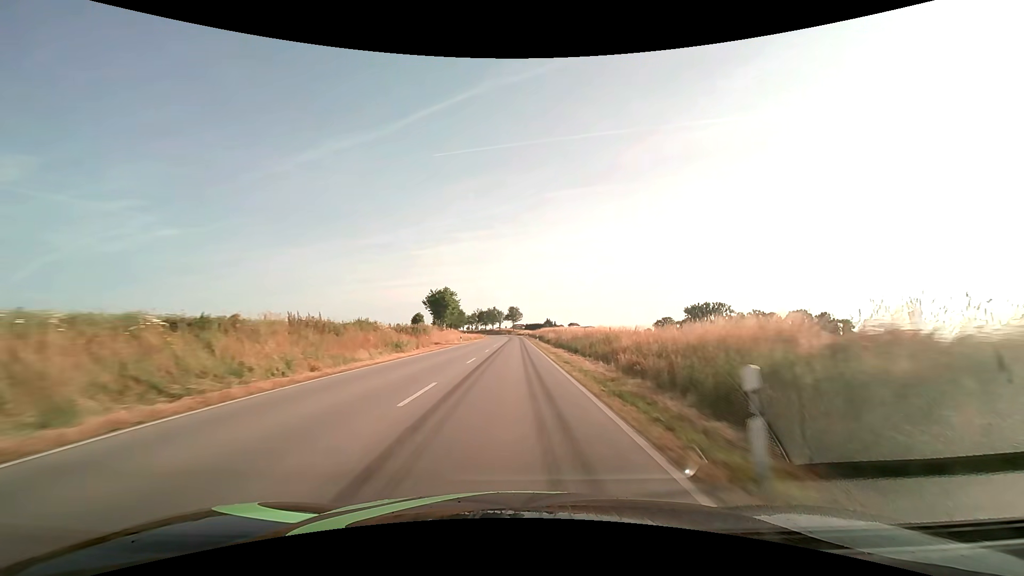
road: secondary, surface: asphalt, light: Day
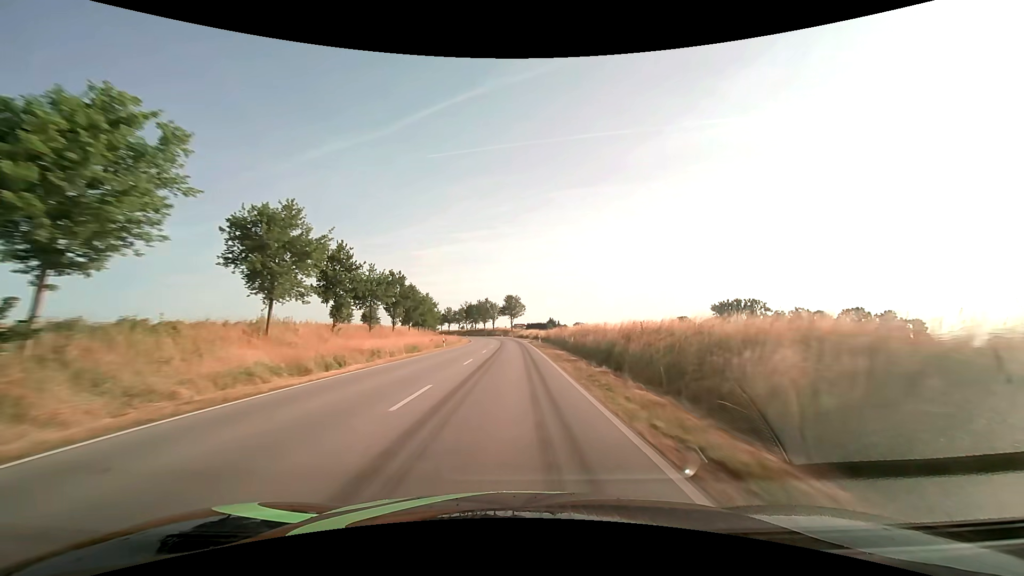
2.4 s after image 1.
(0.0, +60.9) m; 0°
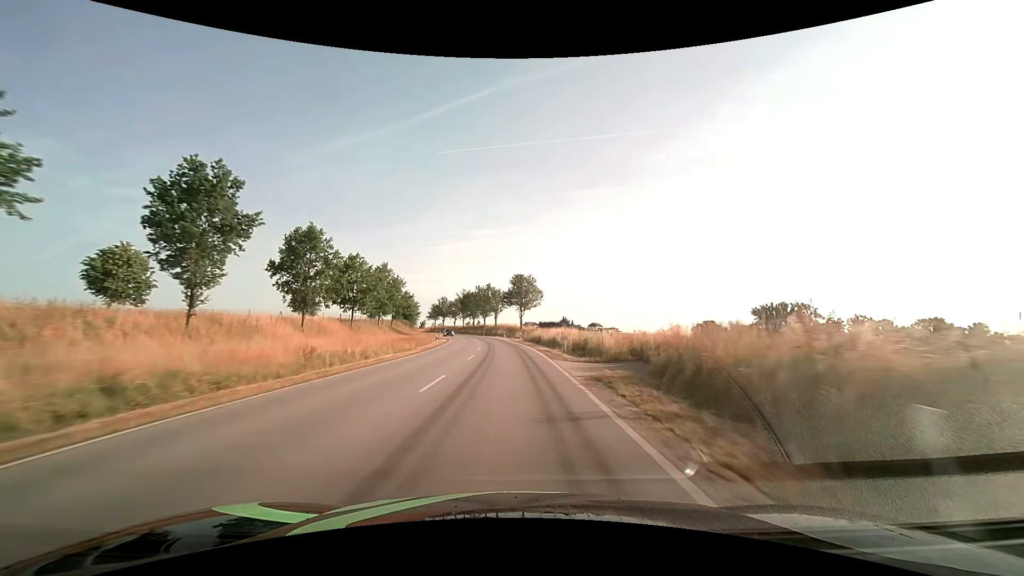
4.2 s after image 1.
(-0.3, +45.7) m; -1°
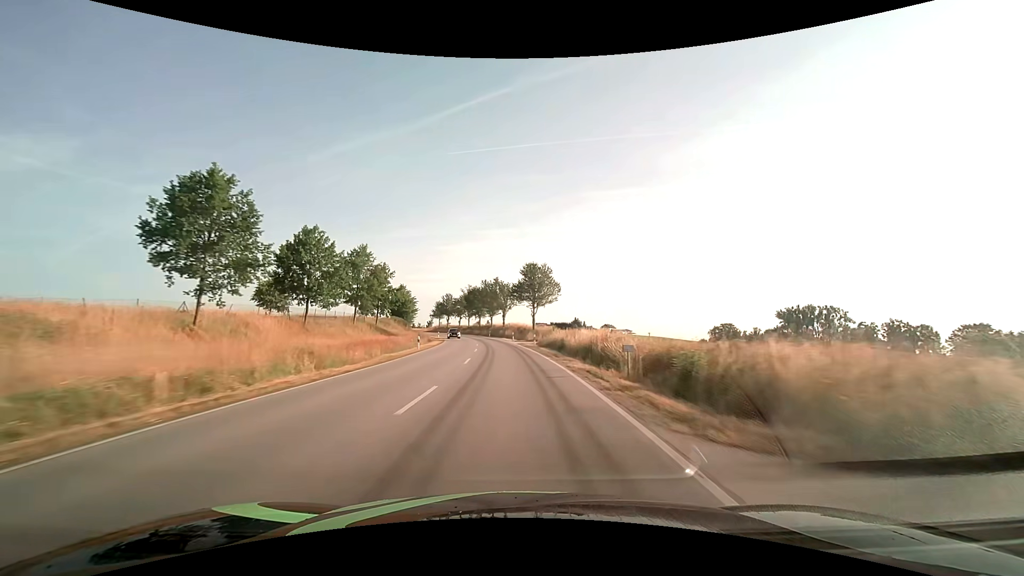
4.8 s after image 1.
(-0.2, +15.0) m; -1°
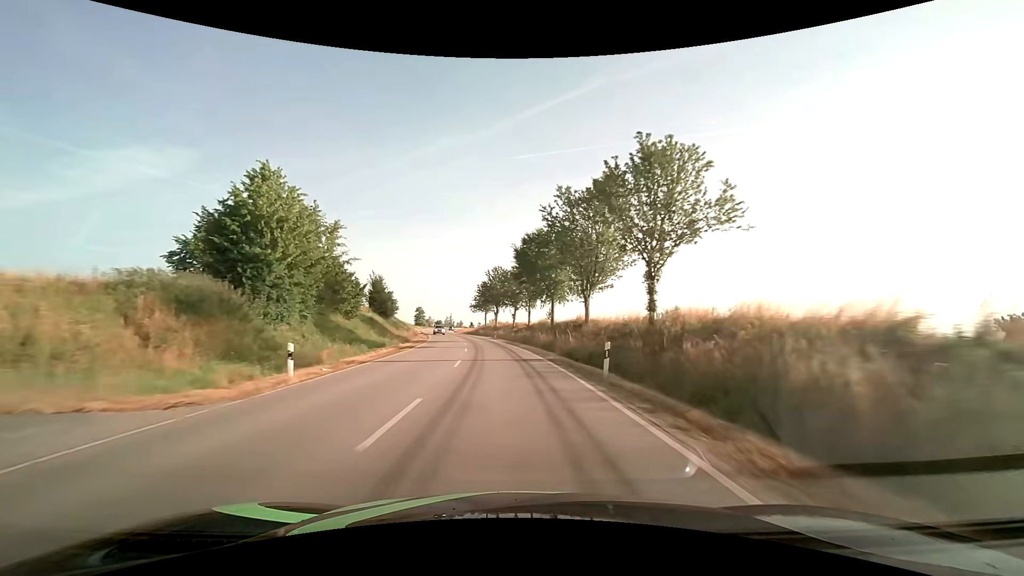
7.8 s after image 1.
(-5.0, +74.8) m; -8°
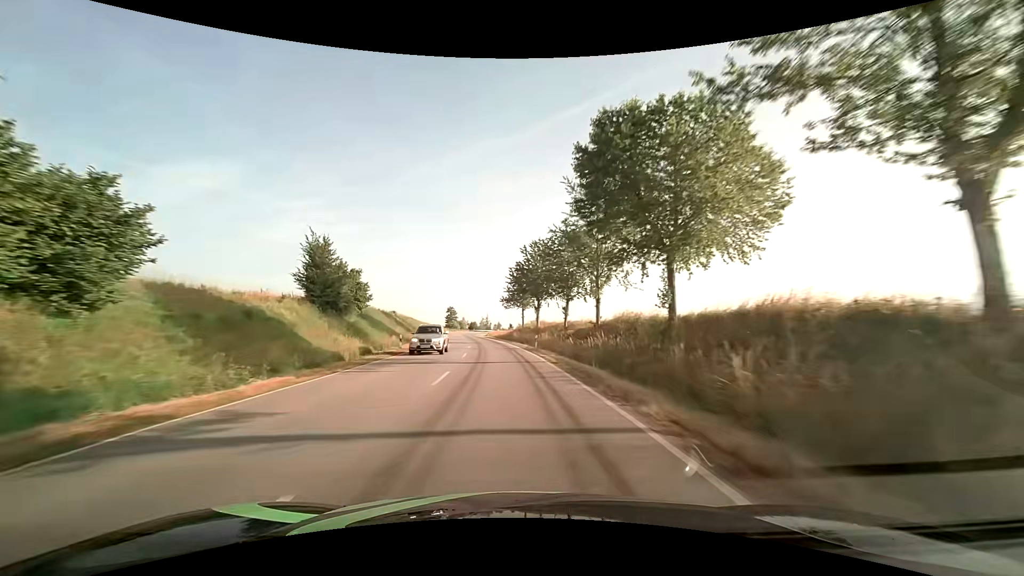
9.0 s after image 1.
(-1.1, +29.6) m; -5°
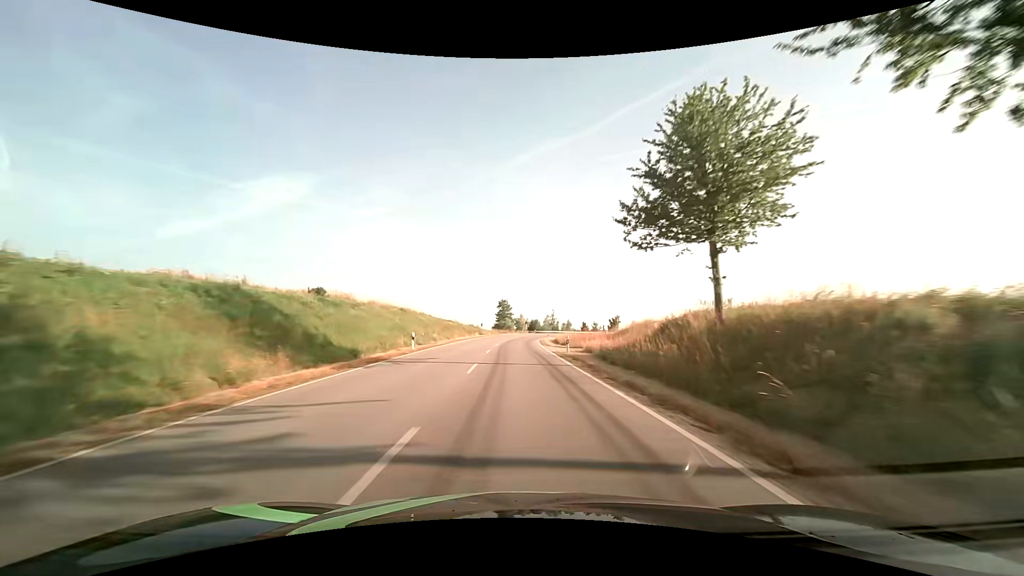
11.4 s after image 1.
(-4.3, +57.6) m; -8°
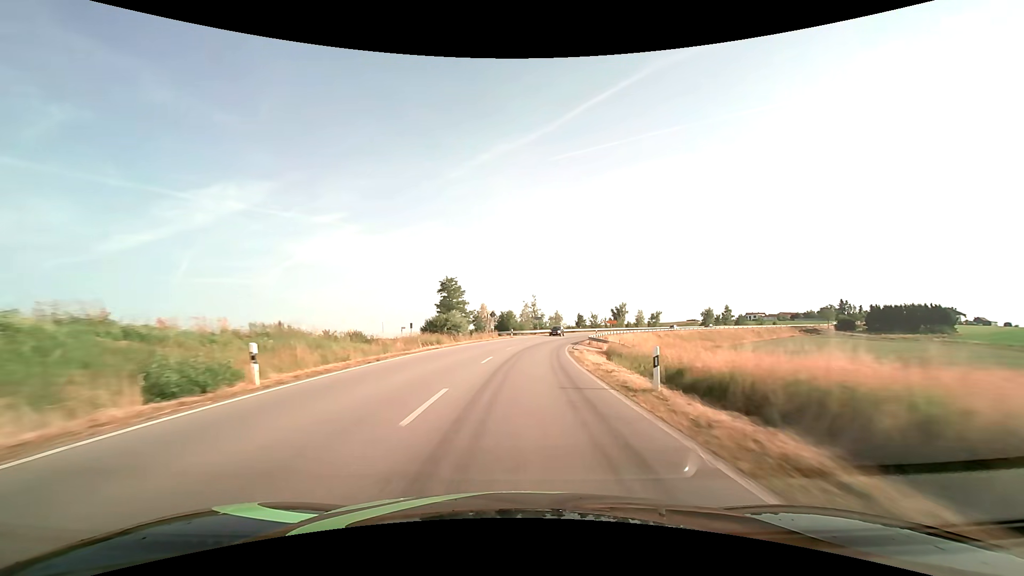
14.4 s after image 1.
(+0.5, +67.9) m; +4°
(0, +10) (+1, +20) (+1, +30) (+3, +40) (+4, +50) (+6, +60) (+8, +69) (+11, +79) (+14, +88) (+18, +98) m
